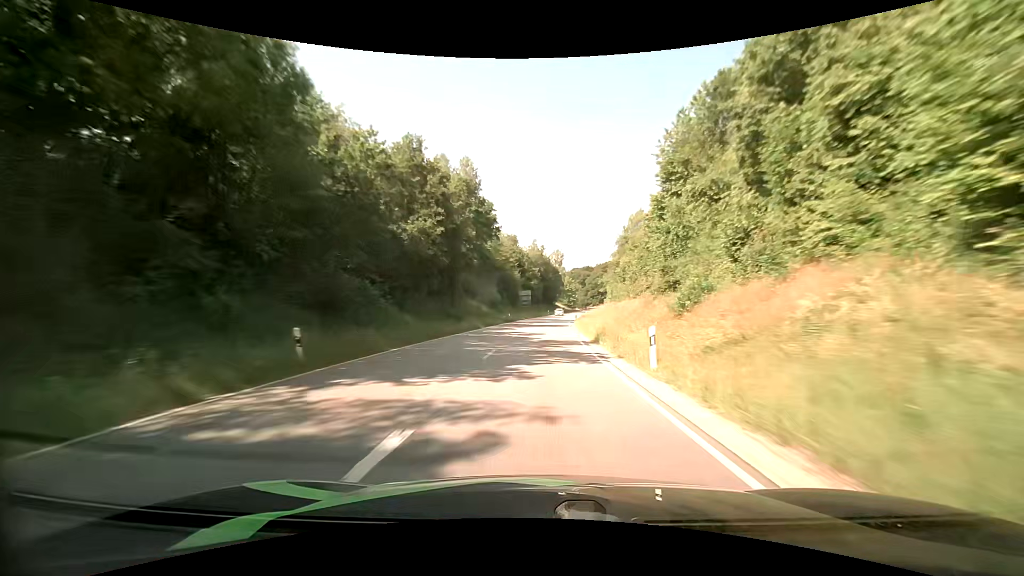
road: primary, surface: asphalt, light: Day
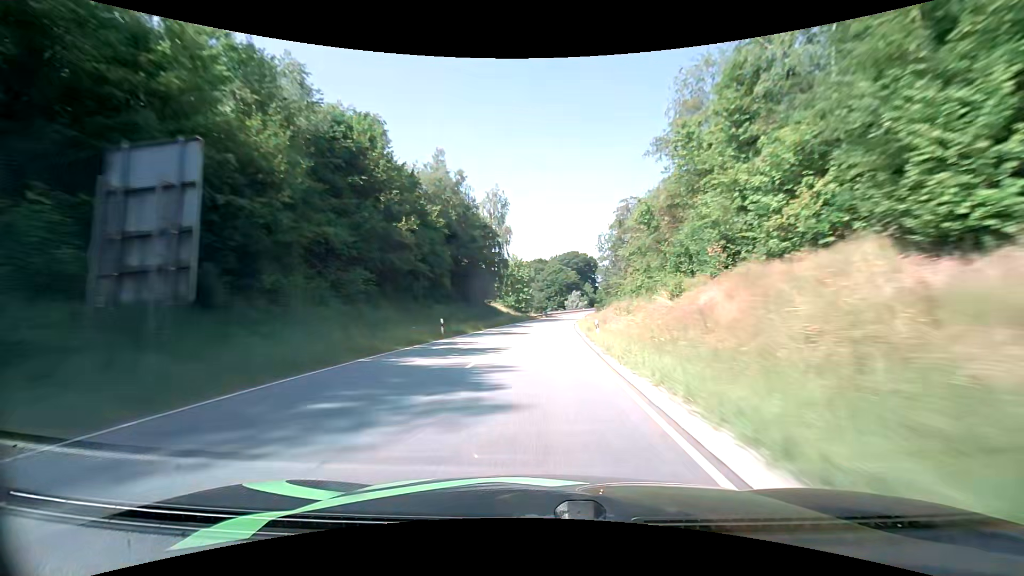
(+4.1, +84.8) m; +6°
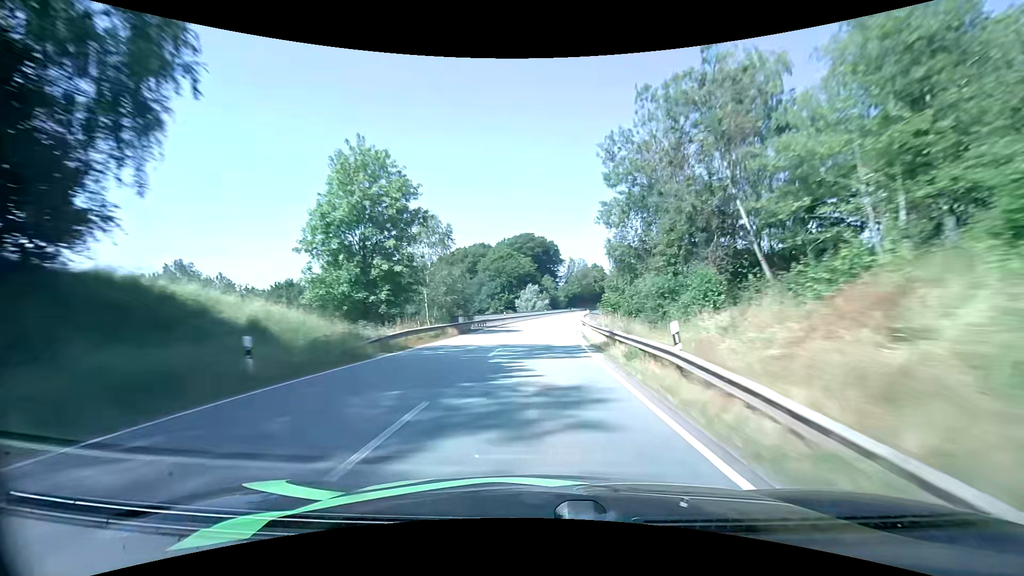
(+3.1, +67.3) m; +6°
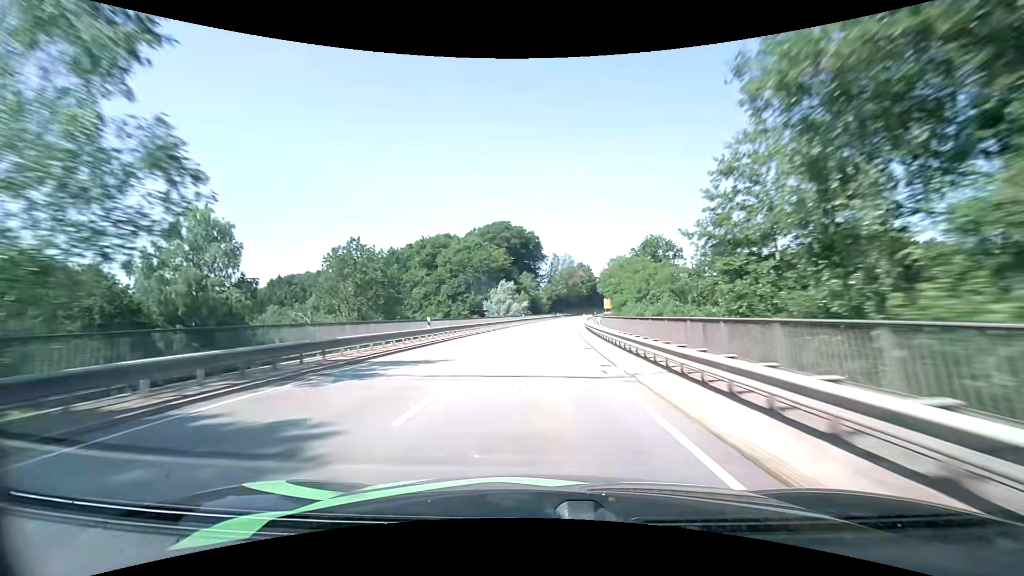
(+0.6, +33.2) m; +2°
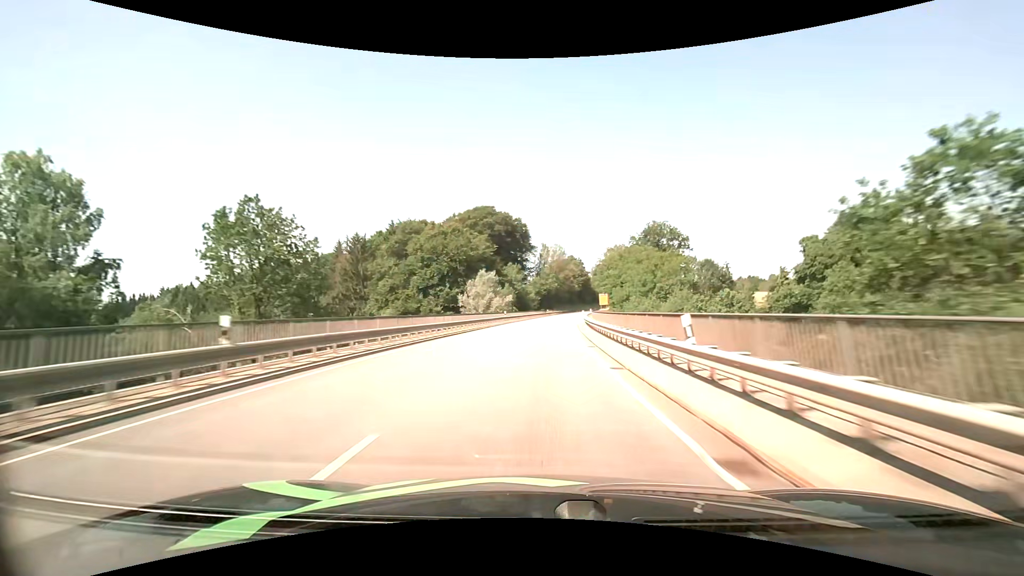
(+0.2, +16.5) m; +2°
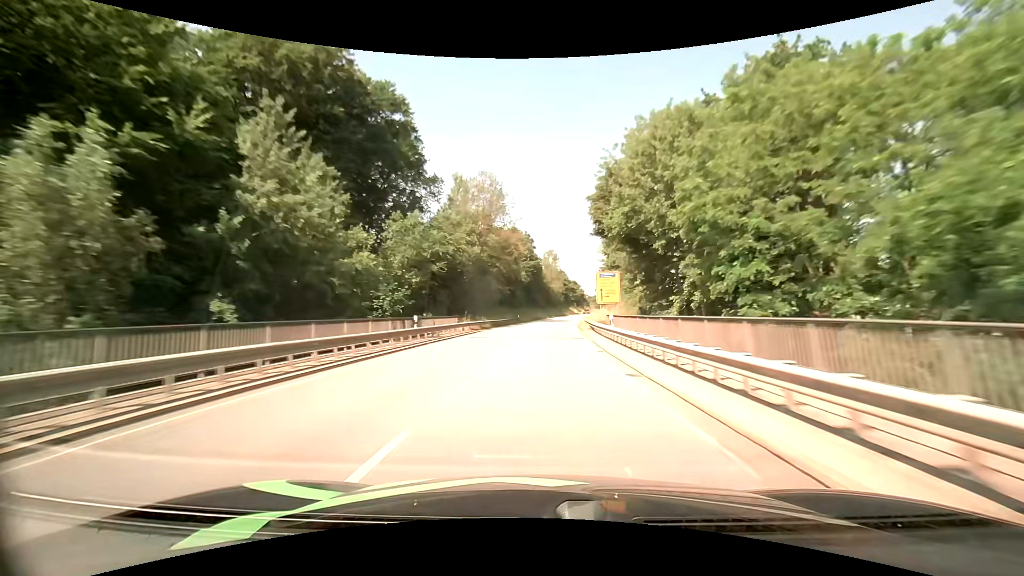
(+4.8, +82.7) m; +7°
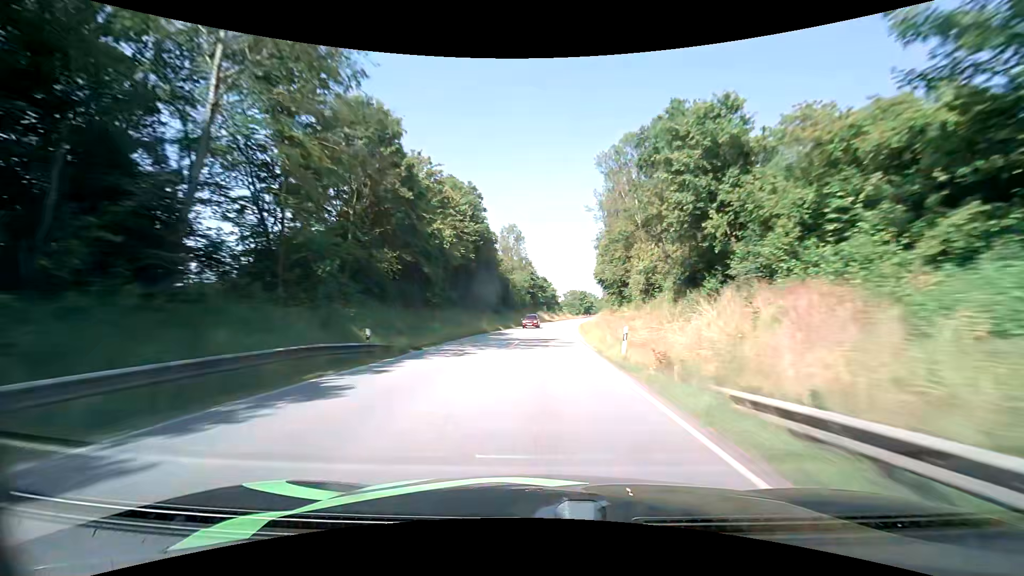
(+1.7, +49.8) m; +4°
(0, +10) (0, +20) (+1, +30) (+1, +40) (+1, +50) (+2, +60) (+3, +70) (+4, +80) (+5, +90) (+6, +100) m
